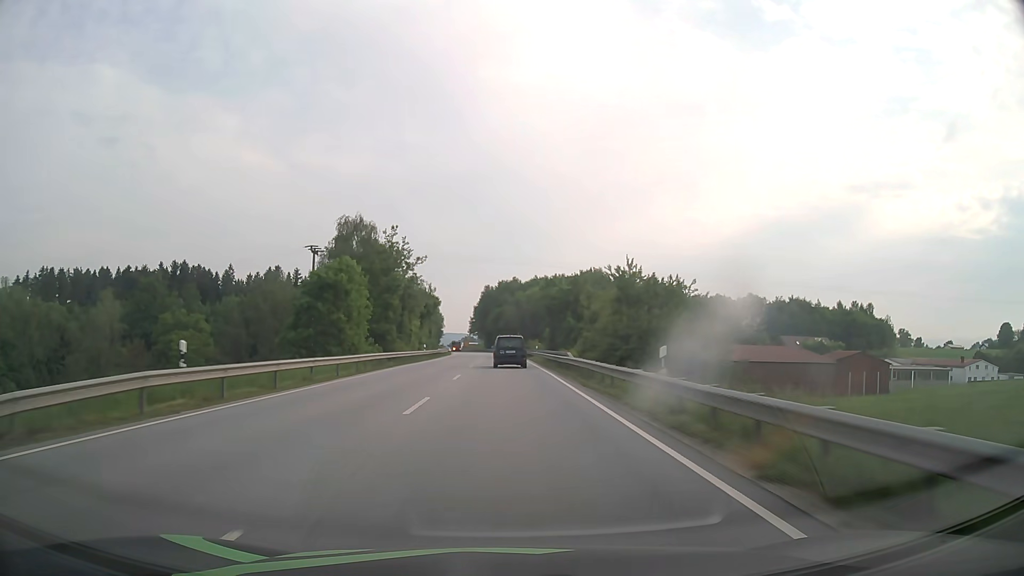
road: primary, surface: asphalt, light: Day
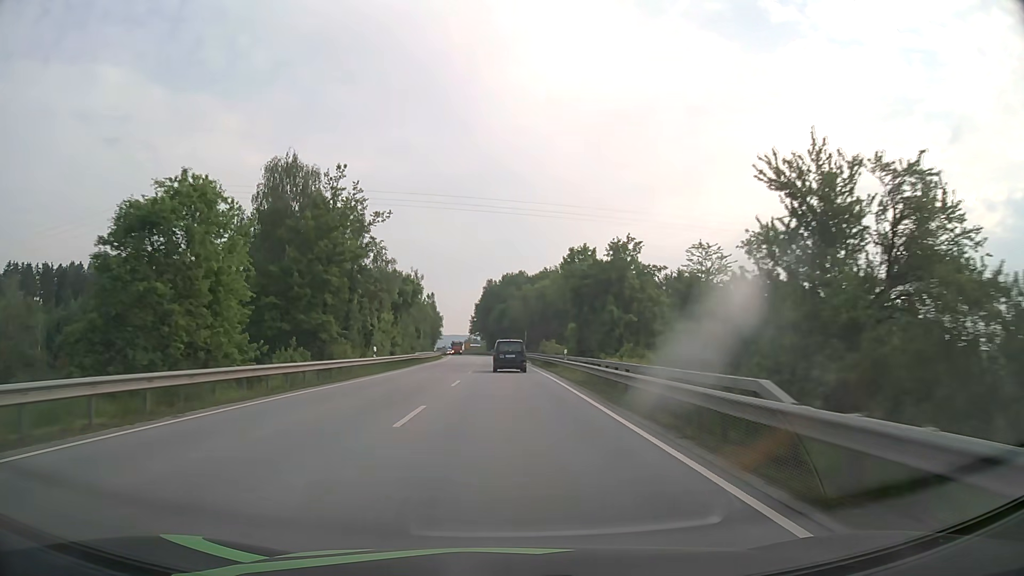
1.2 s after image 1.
(-0.1, +25.9) m; 0°
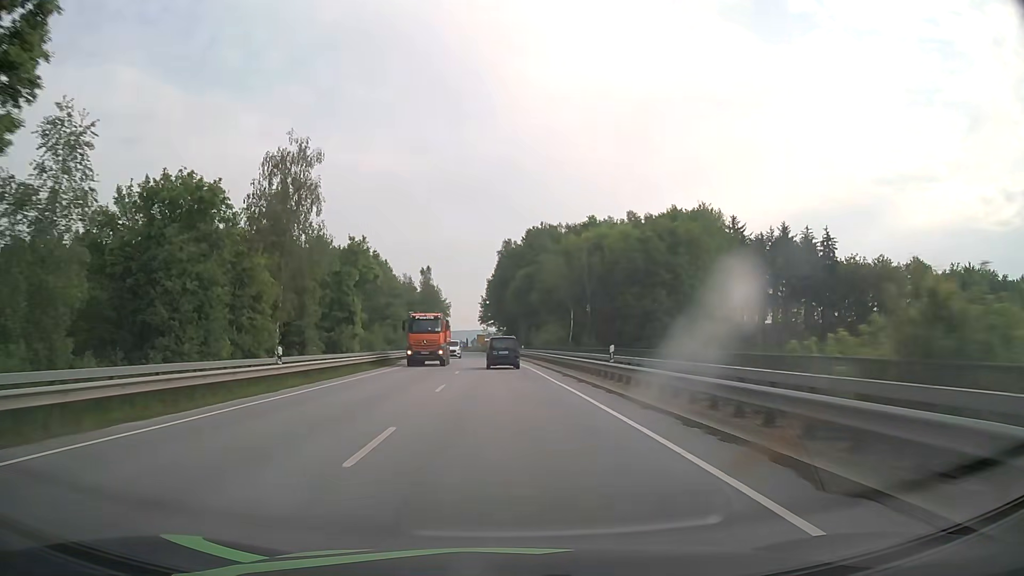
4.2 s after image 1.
(-0.7, +64.6) m; -2°
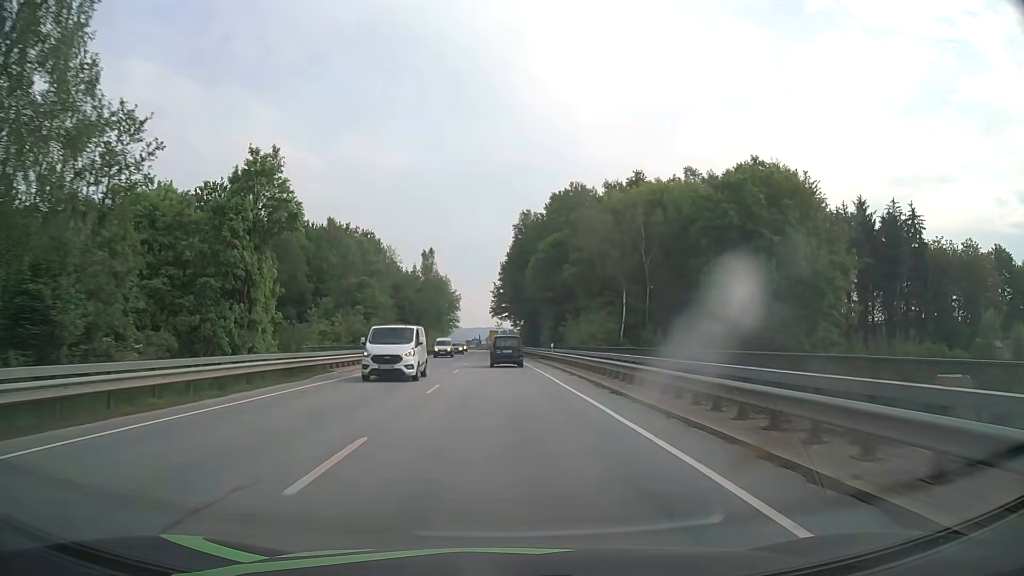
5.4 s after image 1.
(-0.4, +25.9) m; -2°
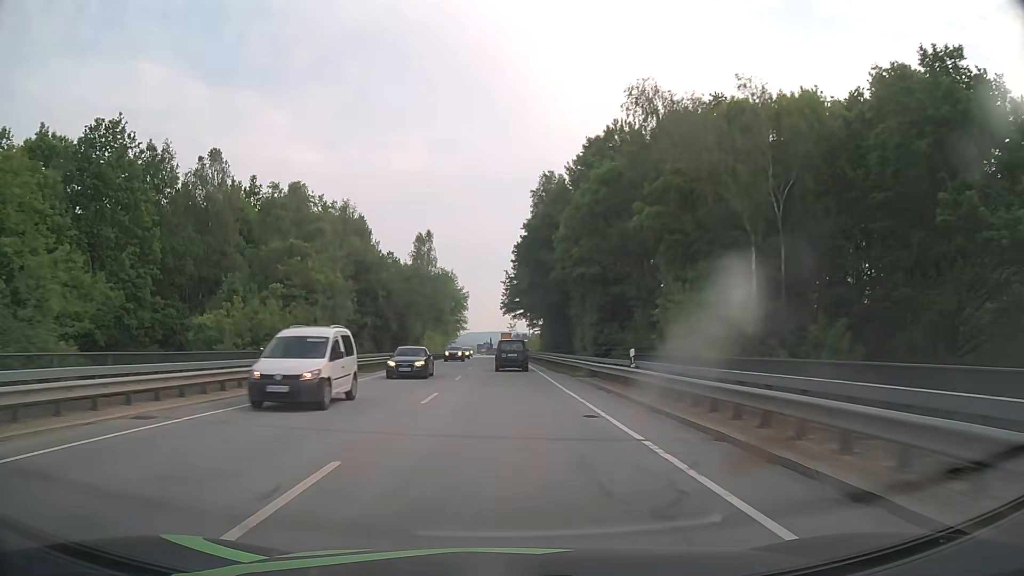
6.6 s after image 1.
(-0.2, +25.9) m; -1°
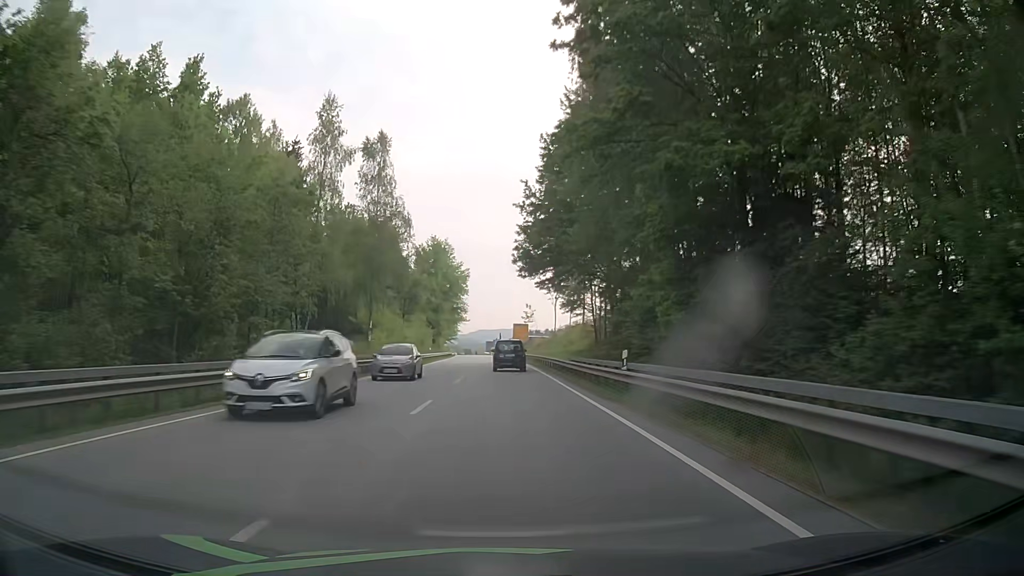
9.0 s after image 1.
(-0.6, +51.7) m; -2°
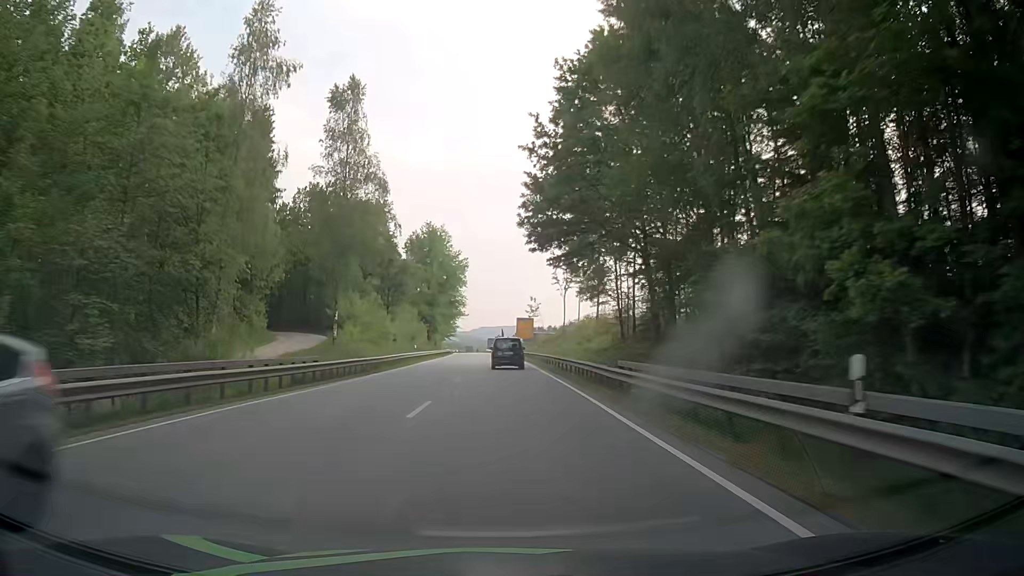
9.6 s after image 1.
(+0.1, +12.9) m; +1°
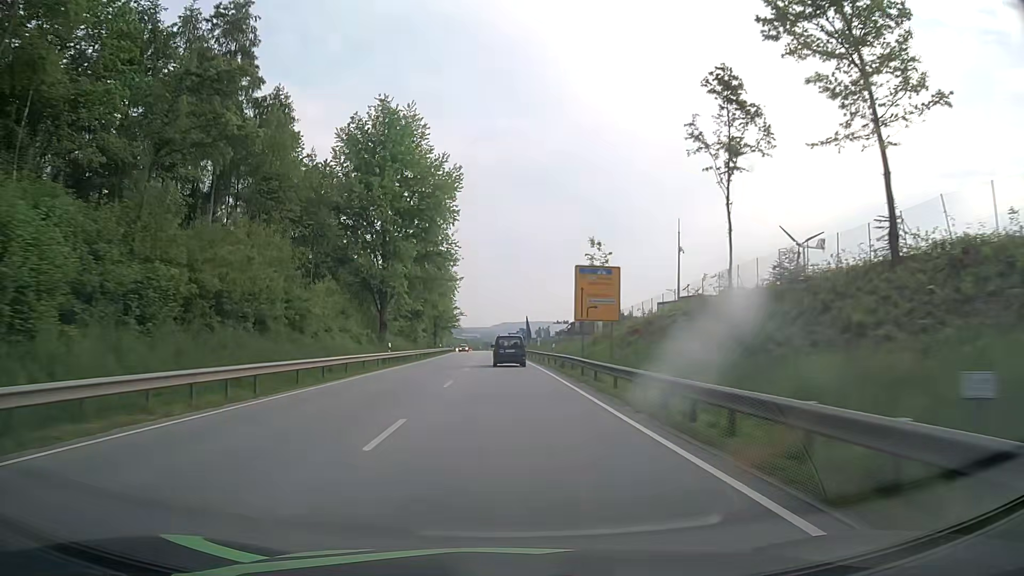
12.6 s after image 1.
(-1.1, +64.7) m; -2°
(0, +10) (0, +20) (0, +30) (0, +40) (-1, +50) (-1, +60) (-1, +70) (-2, +80) (-2, +90) (-2, +100) m
